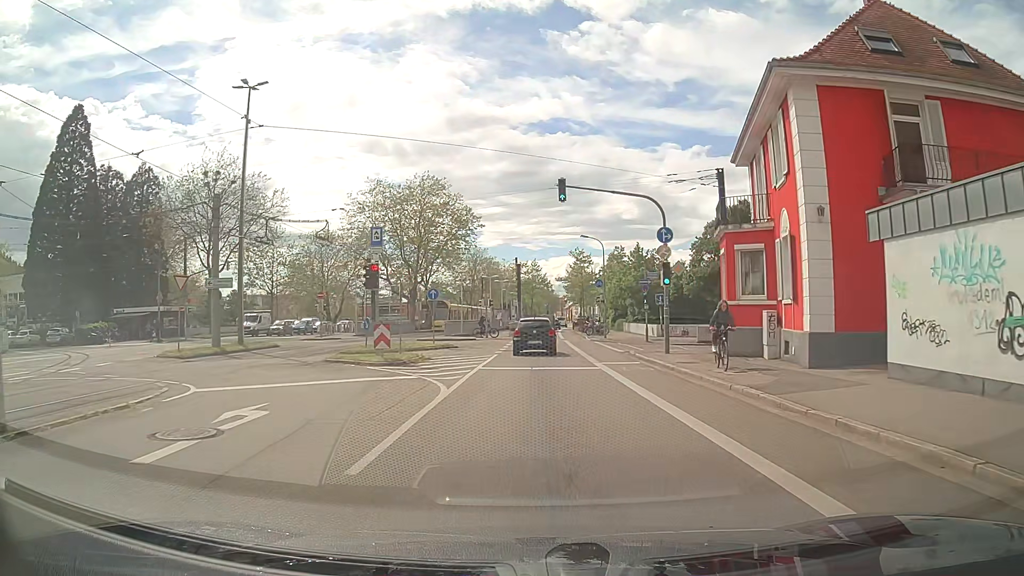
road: secondary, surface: asphalt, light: Day
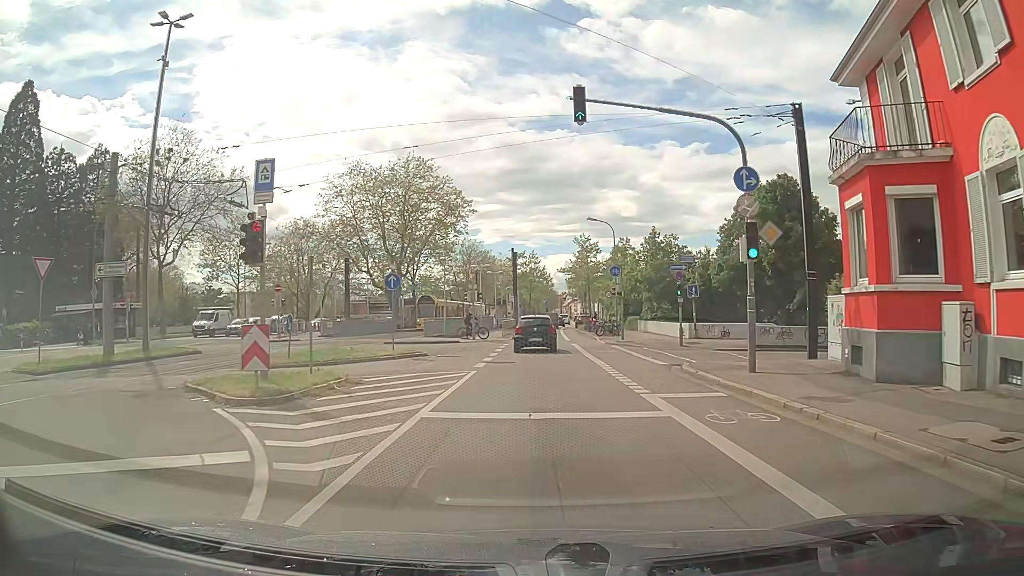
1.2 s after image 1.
(0.0, +9.6) m; 0°
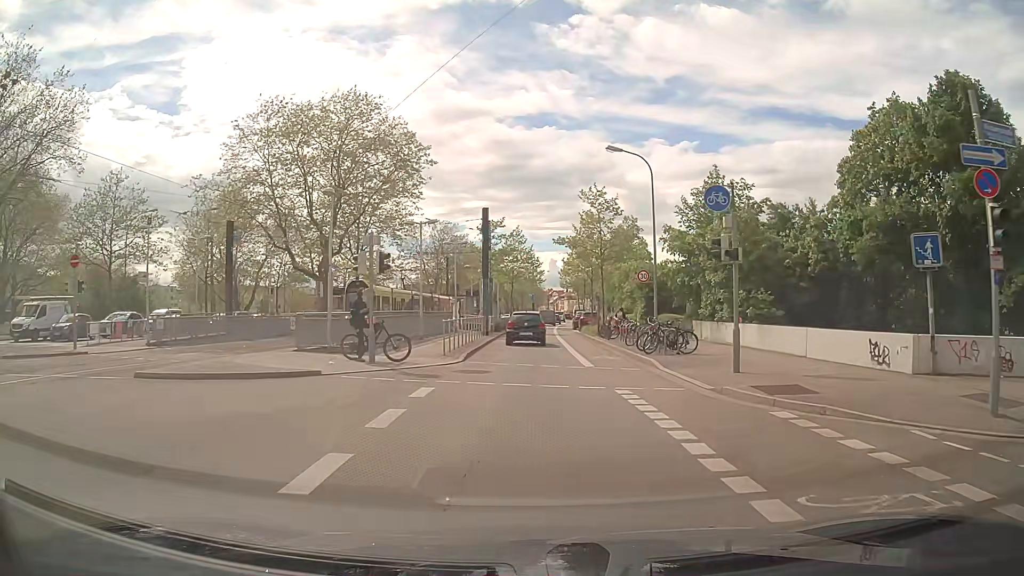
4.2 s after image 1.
(+0.3, +22.8) m; +1°
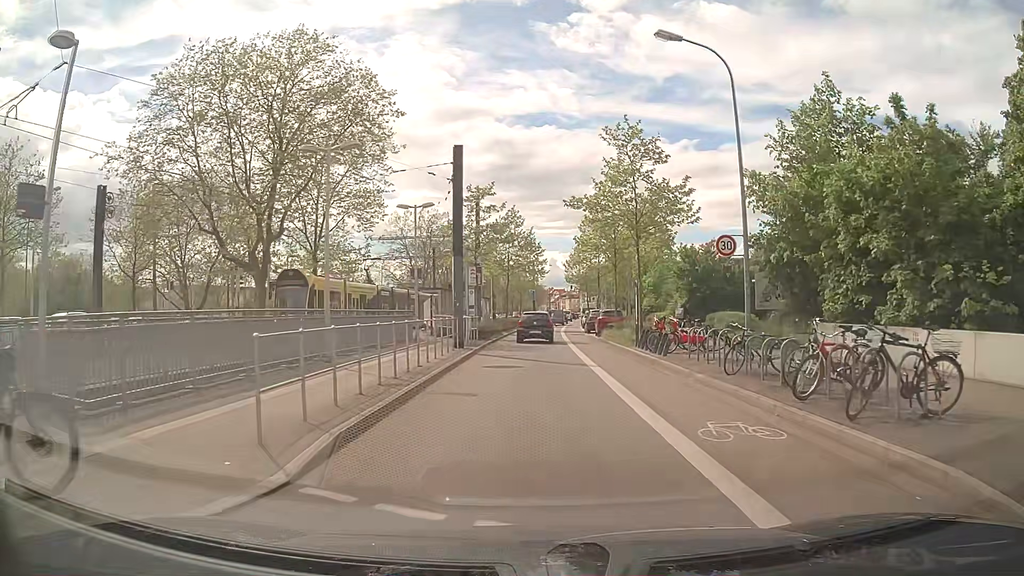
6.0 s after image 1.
(+0.1, +13.8) m; 0°
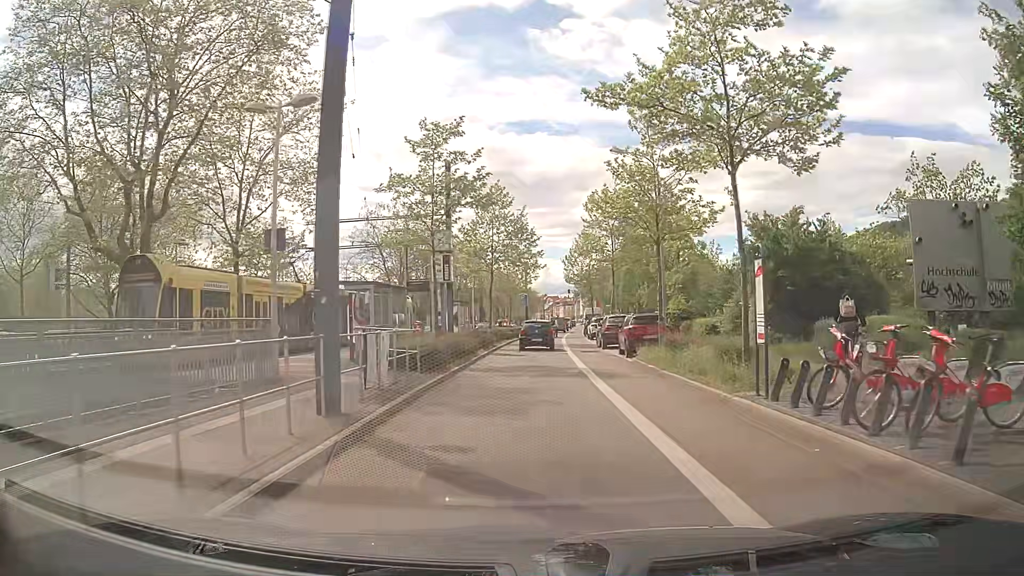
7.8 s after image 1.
(0.0, +14.2) m; +1°
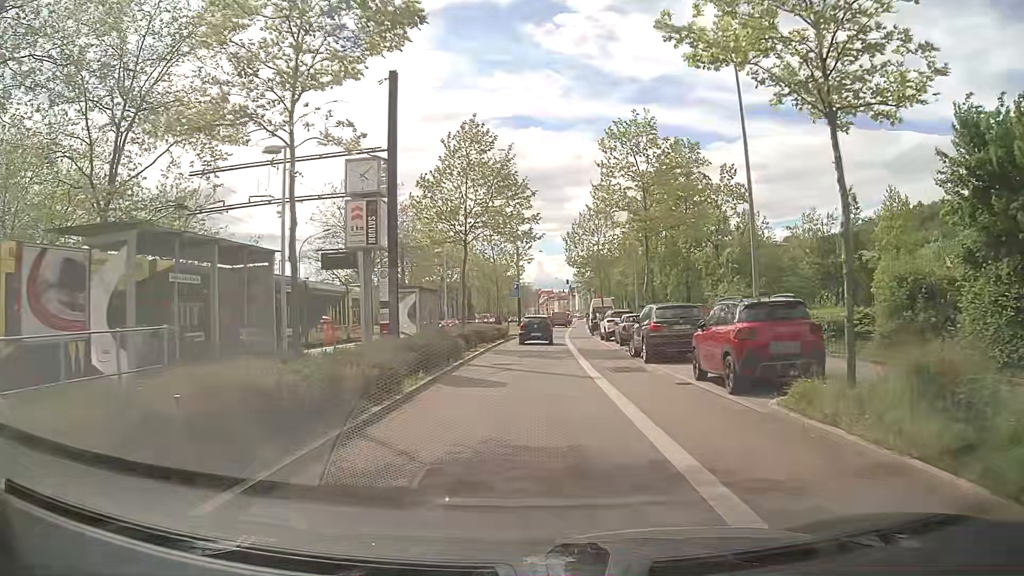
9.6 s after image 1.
(0.0, +13.8) m; +1°
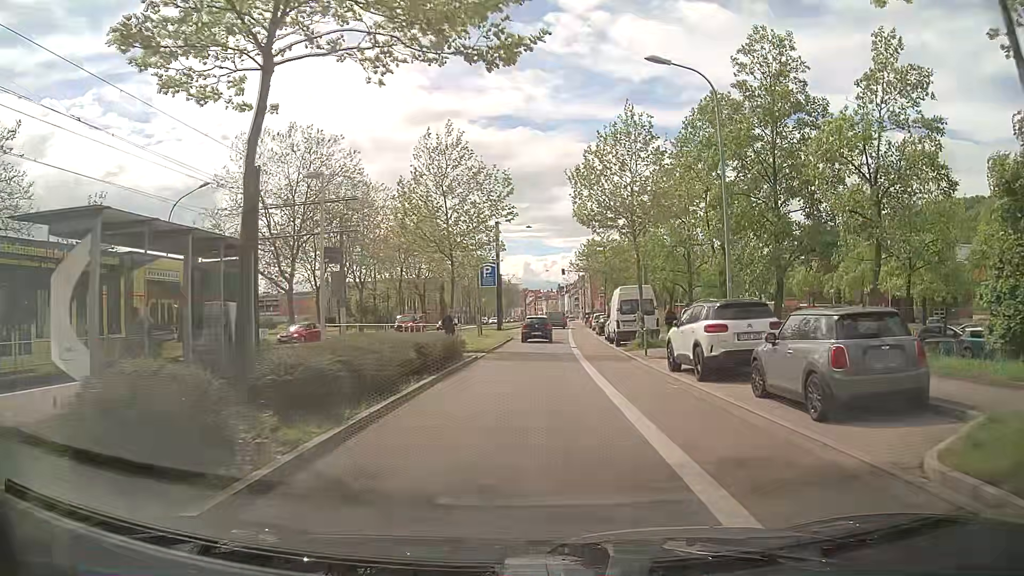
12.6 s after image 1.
(-0.1, +22.3) m; 0°
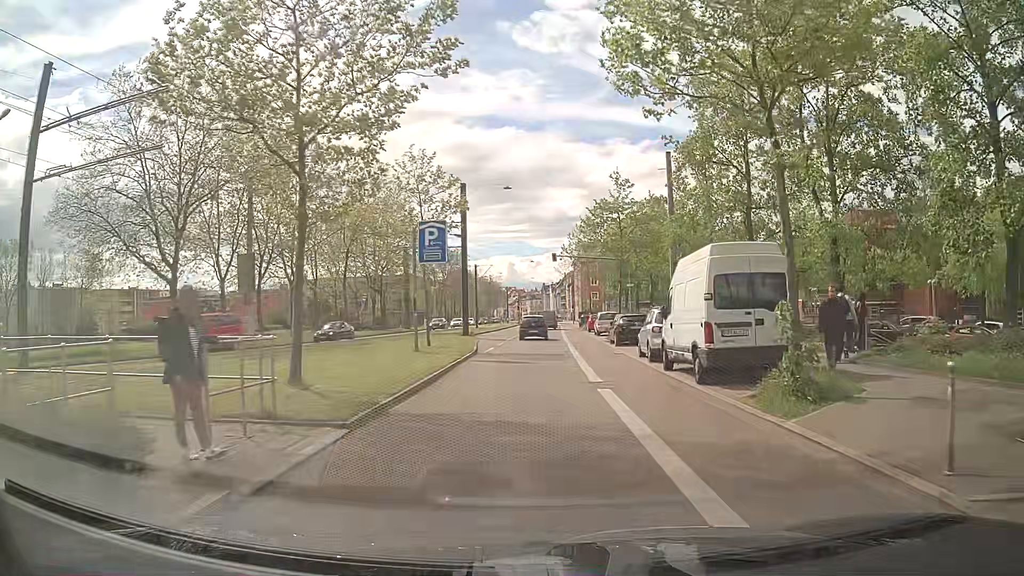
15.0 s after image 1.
(+0.2, +17.7) m; +2°
(0, +10) (0, +20) (0, +30) (+1, +40) (+1, +50) (+1, +60) (+1, +70) (+2, +80) (+2, +90) (+2, +100) m
